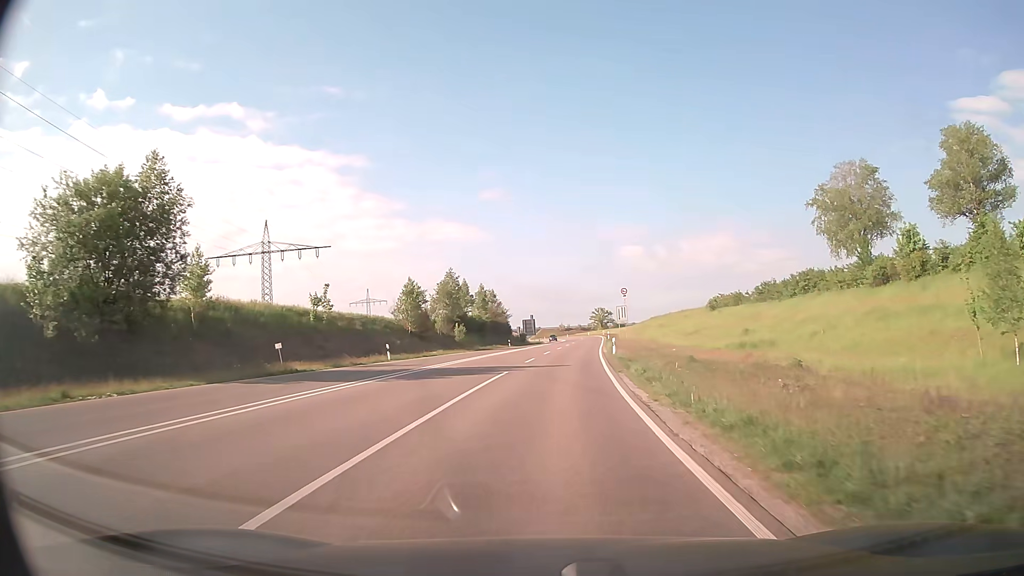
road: trunk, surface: asphalt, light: Day
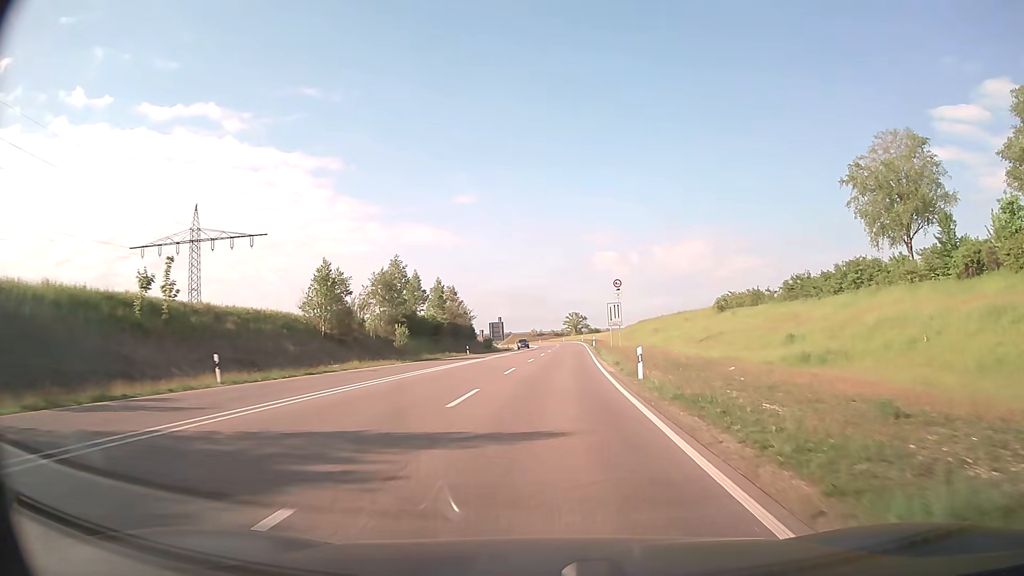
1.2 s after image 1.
(+0.4, +19.3) m; +2°
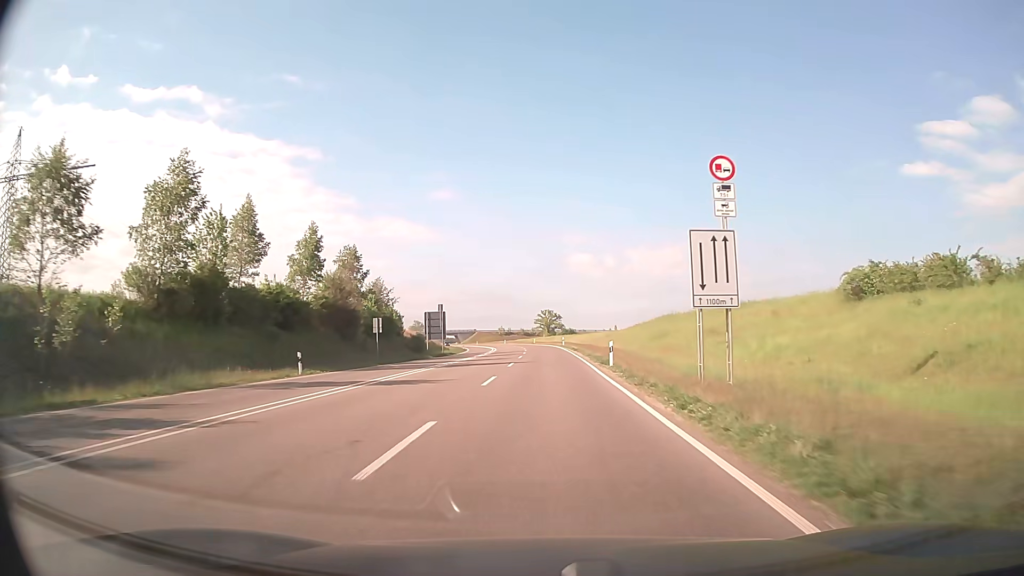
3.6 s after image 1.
(+1.2, +42.7) m; +3°
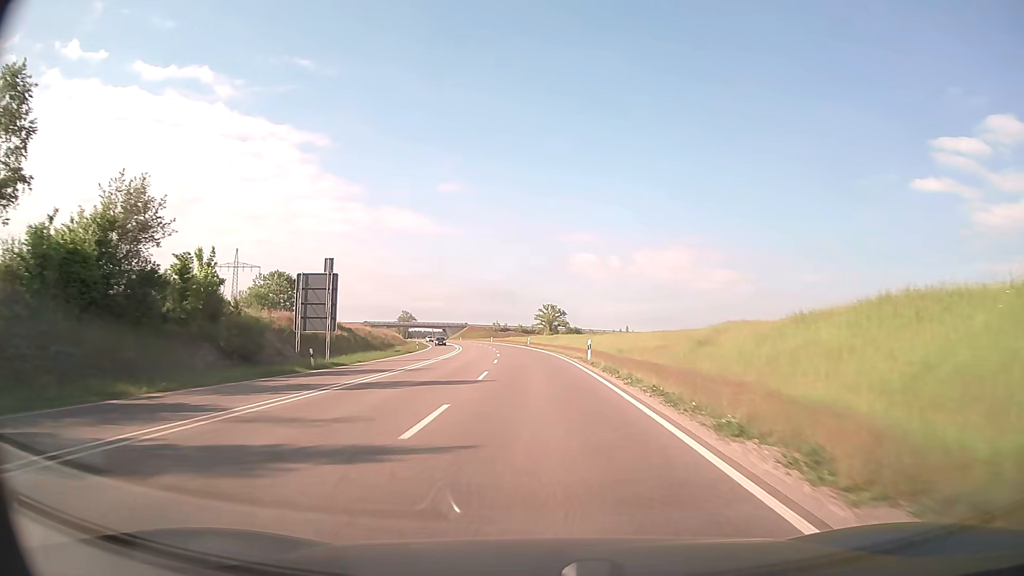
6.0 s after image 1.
(+0.1, +46.1) m; 0°
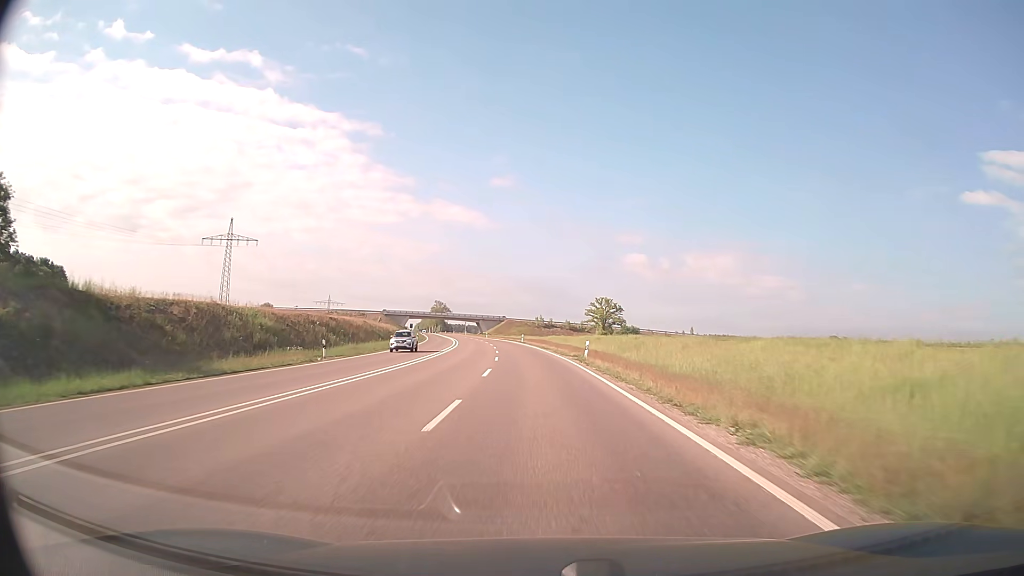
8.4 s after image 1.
(-1.5, +47.5) m; -4°
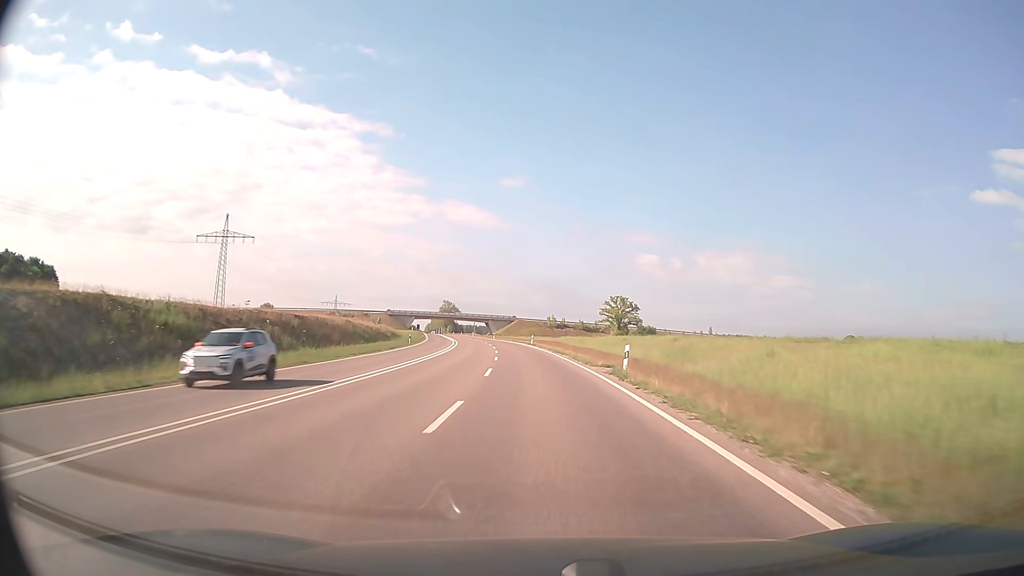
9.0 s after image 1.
(-0.1, +12.1) m; -1°
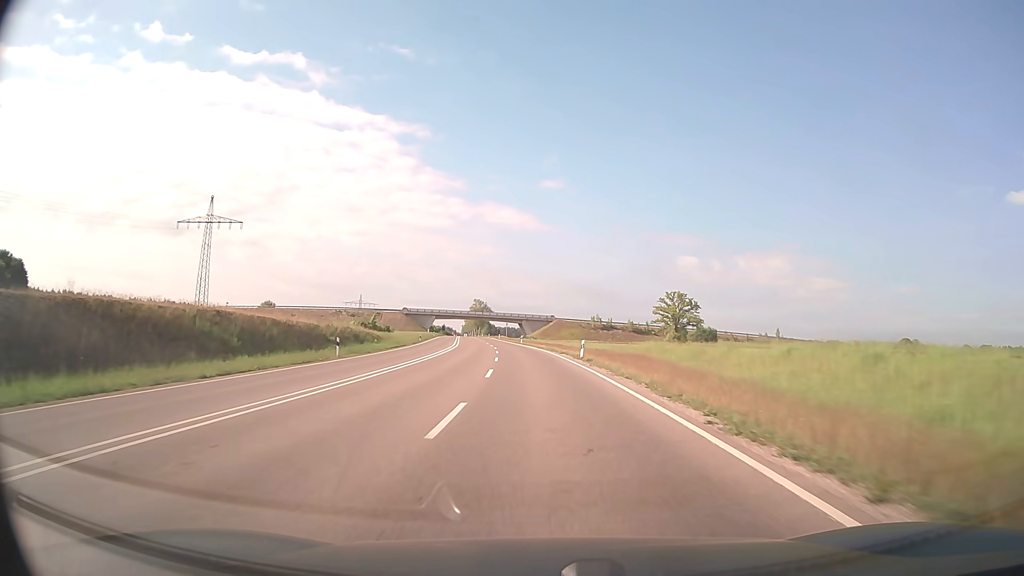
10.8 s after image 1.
(-1.1, +36.7) m; -3°
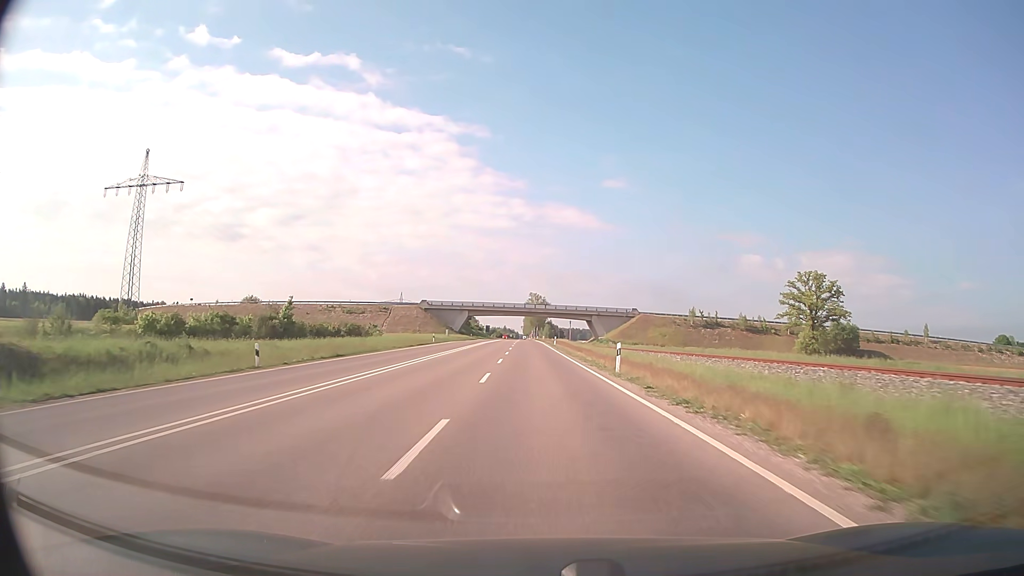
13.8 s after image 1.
(-2.9, +62.6) m; -5°
(0, +10) (0, +20) (0, +30) (-1, +40) (-1, +50) (-1, +60) (-2, +70) (-2, +80) (-2, +90) (-2, +100) m
